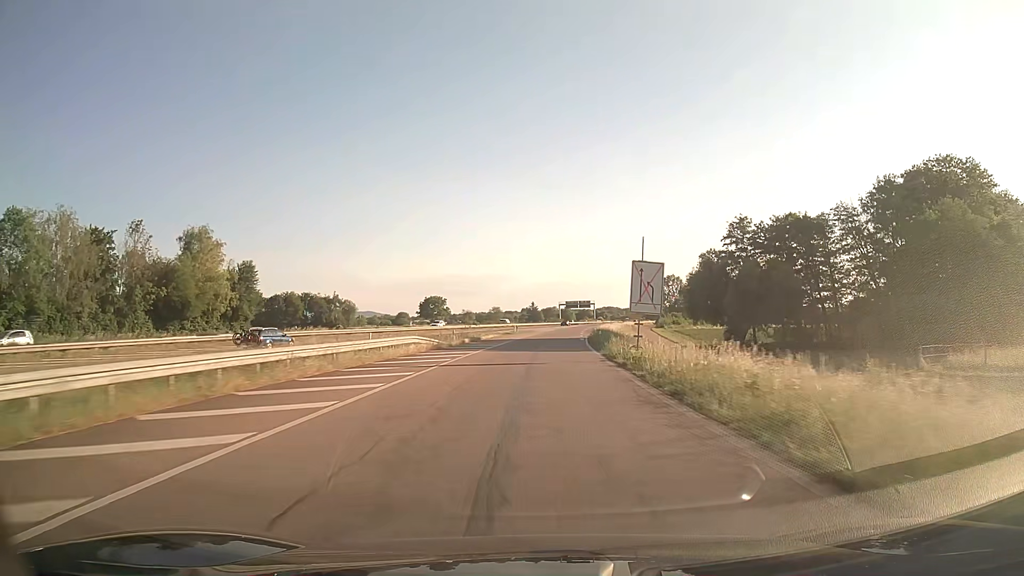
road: trunk_link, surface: asphalt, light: Day
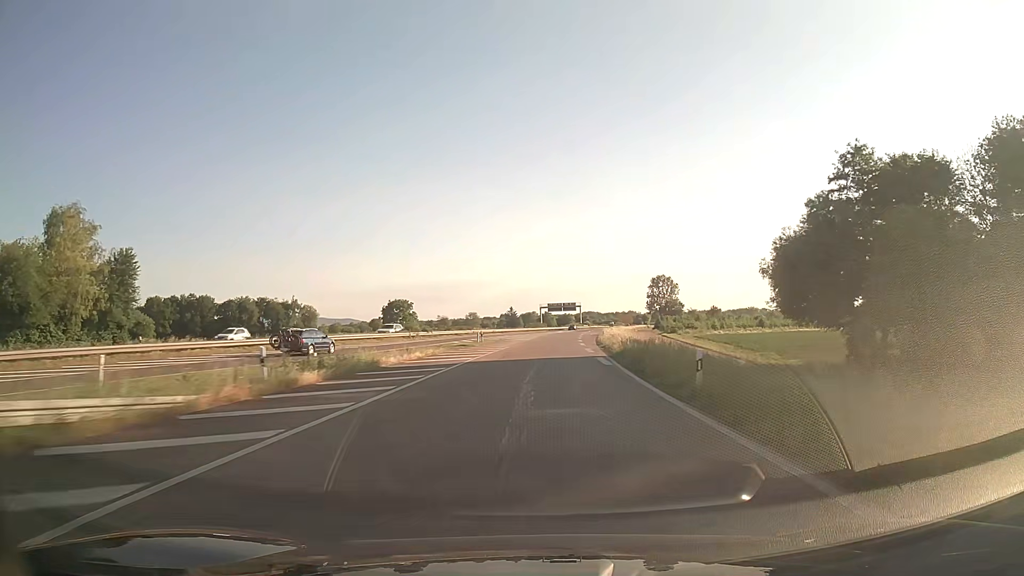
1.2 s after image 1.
(+0.5, +30.6) m; +2°
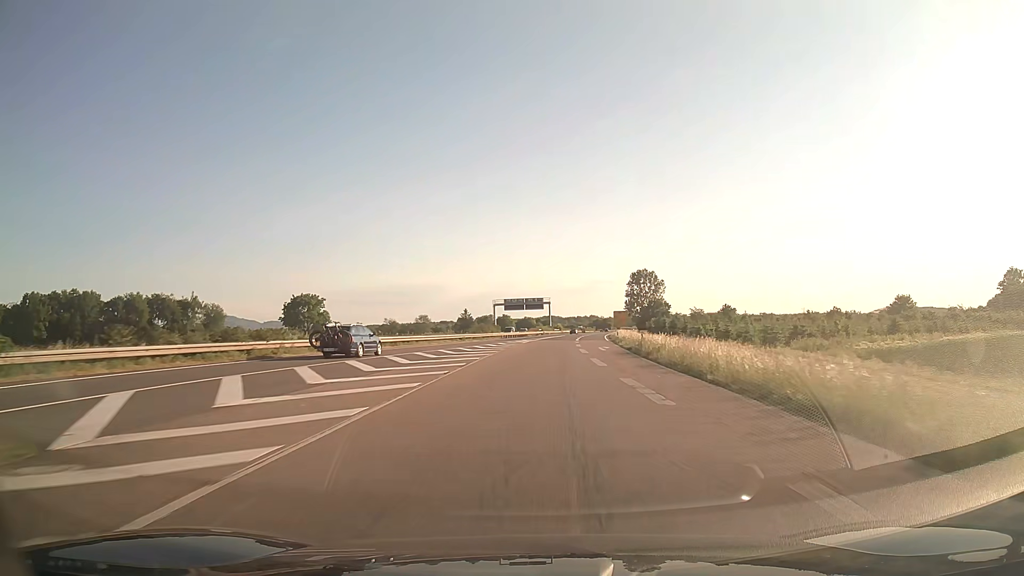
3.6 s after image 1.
(+1.9, +60.3) m; +3°
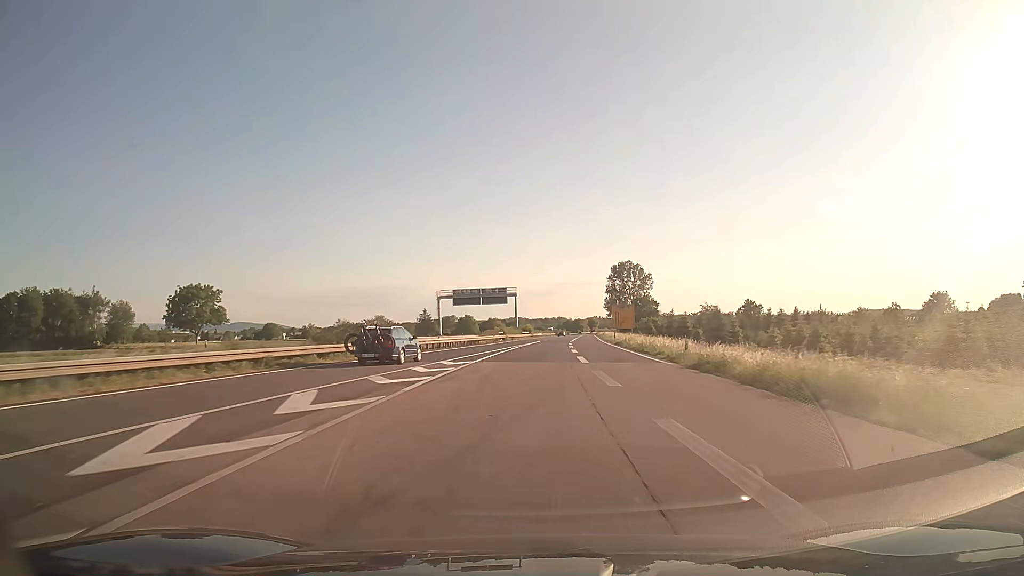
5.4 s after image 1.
(+1.1, +44.2) m; +3°
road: trunk
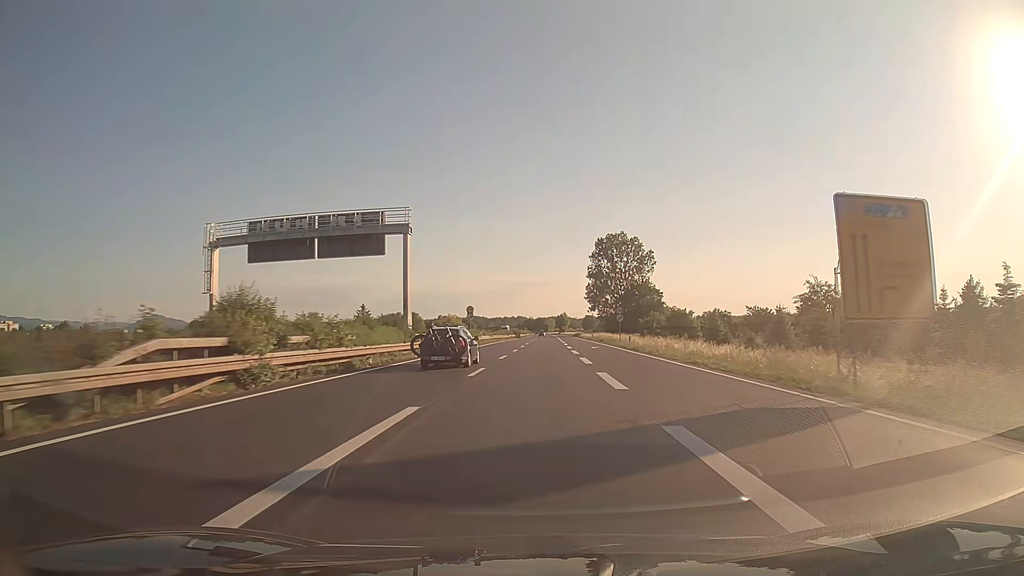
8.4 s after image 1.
(+2.0, +72.1) m; +3°
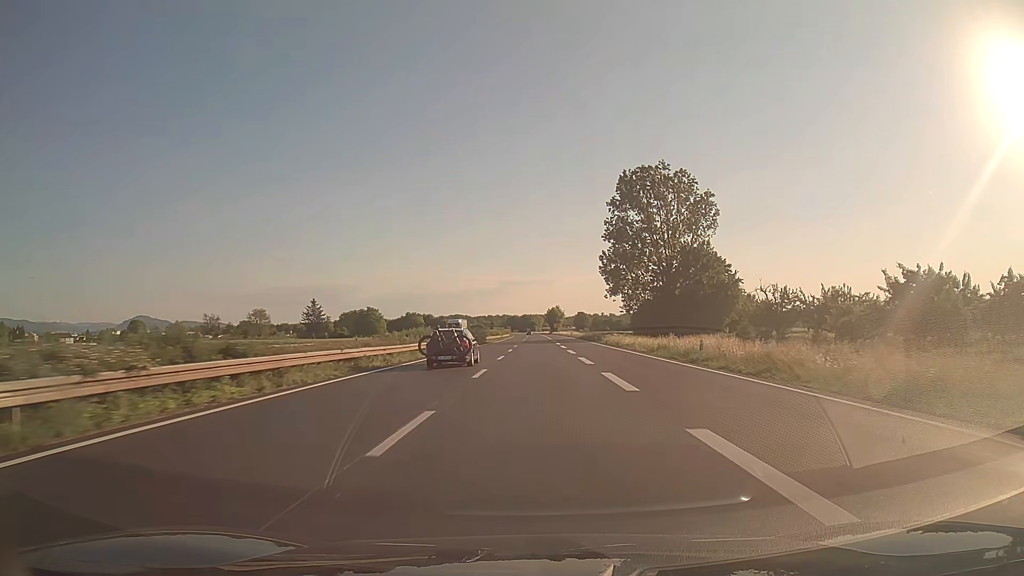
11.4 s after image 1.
(+1.1, +72.4) m; +1°
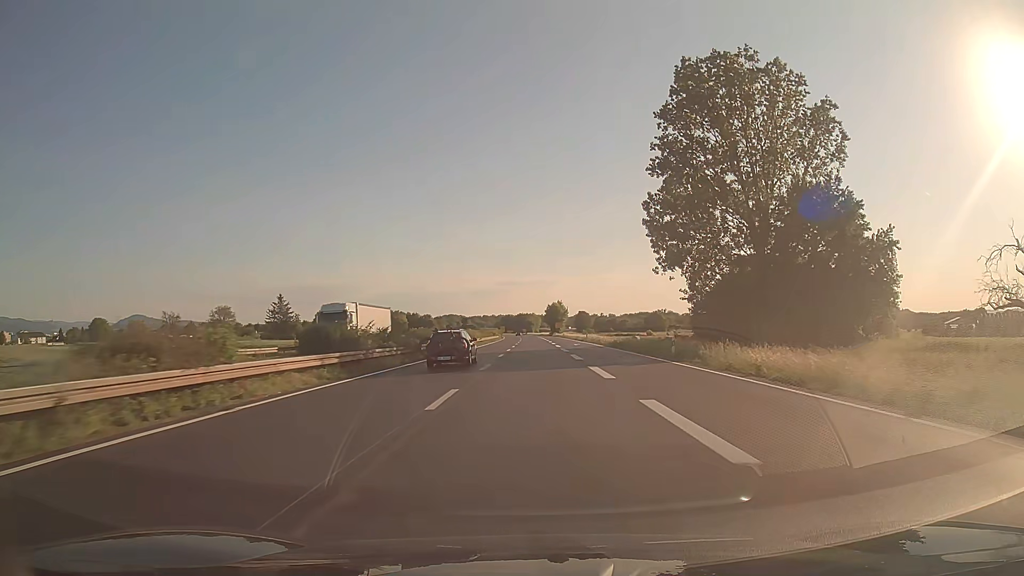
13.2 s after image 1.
(+0.1, +44.3) m; 0°
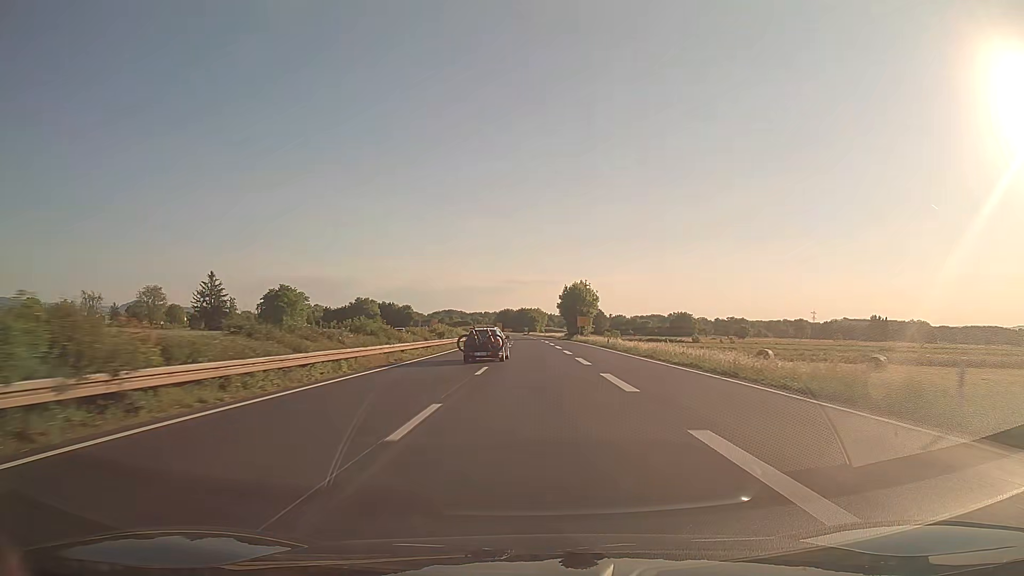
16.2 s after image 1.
(-0.3, +76.0) m; 0°
(0, +10) (0, +20) (0, +30) (0, +40) (0, +50) (0, +60) (0, +70) (-1, +80) (-1, +90) (-1, +100) m
